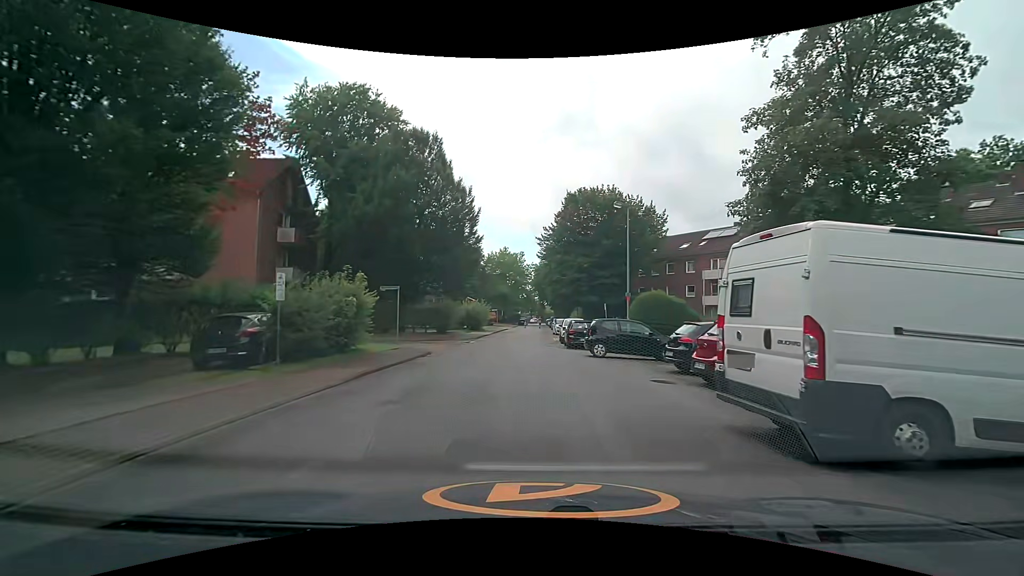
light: Day
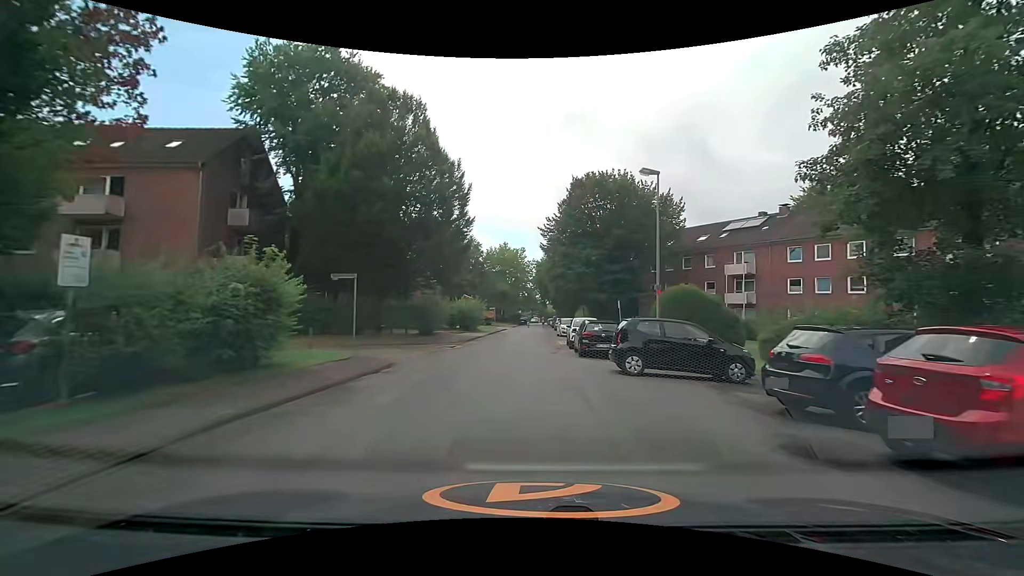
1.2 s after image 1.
(0.0, +6.0) m; +1°
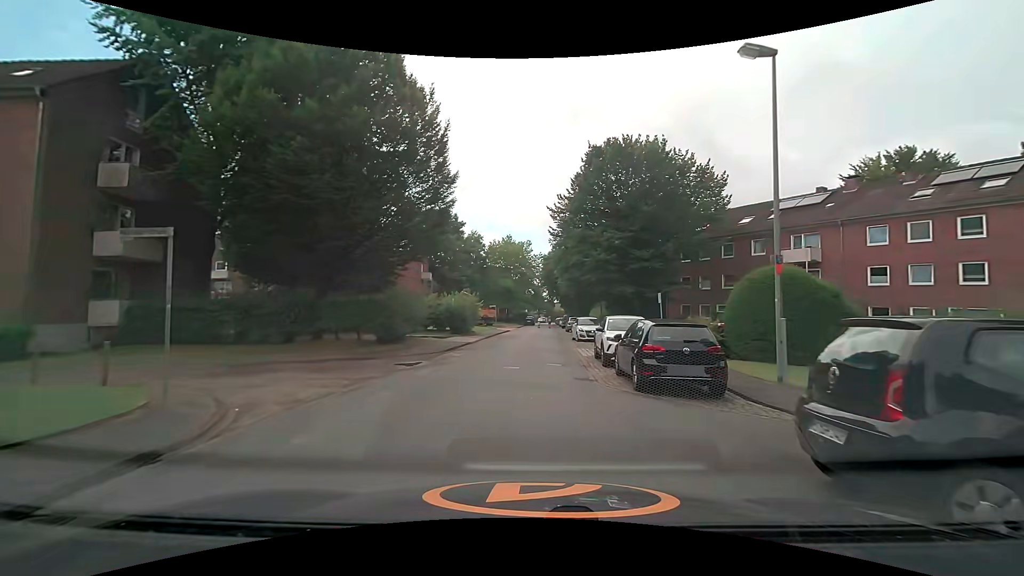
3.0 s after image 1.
(-0.1, +9.5) m; -1°
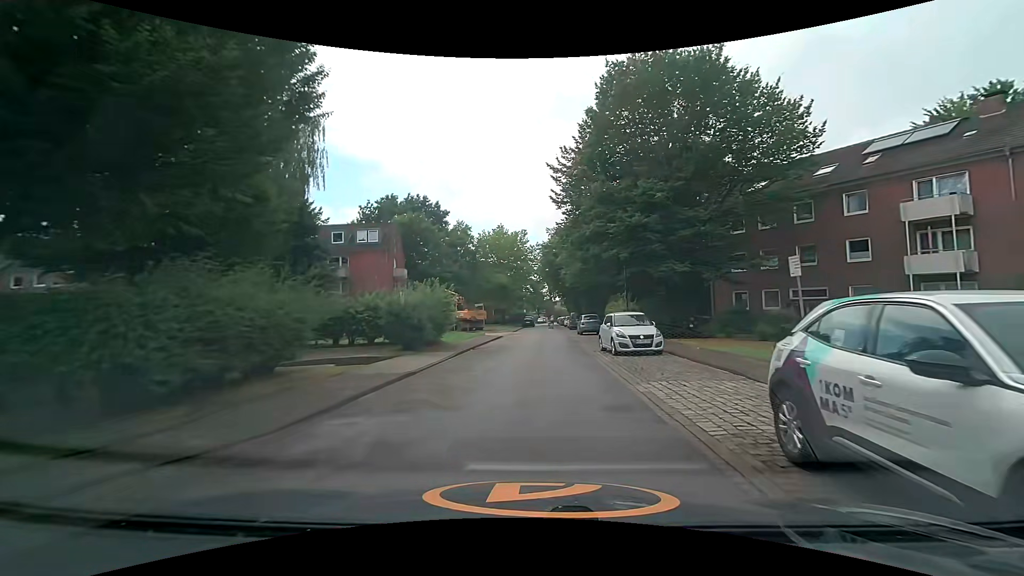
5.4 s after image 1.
(-0.1, +13.3) m; 0°
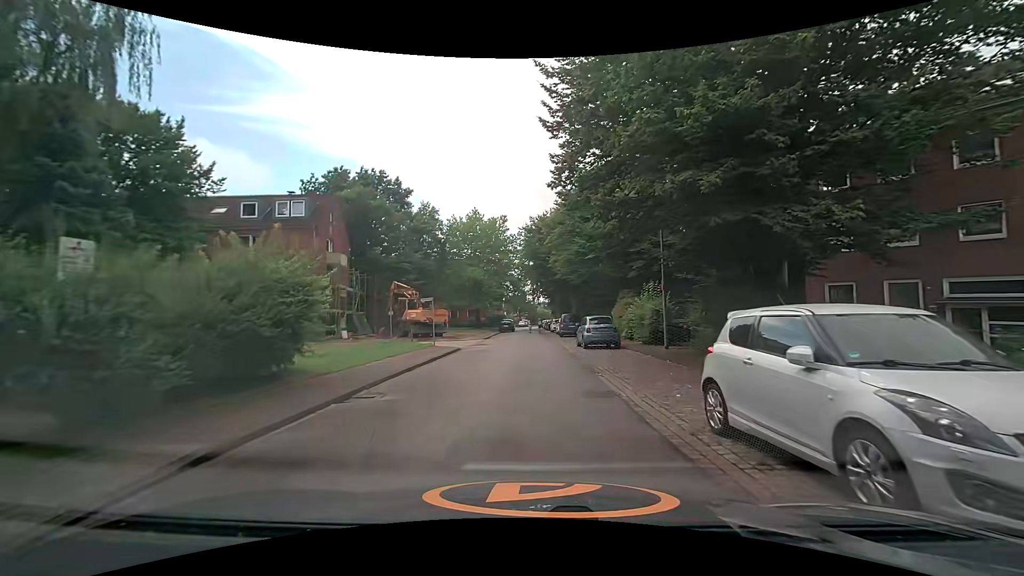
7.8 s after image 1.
(+0.3, +14.1) m; +1°
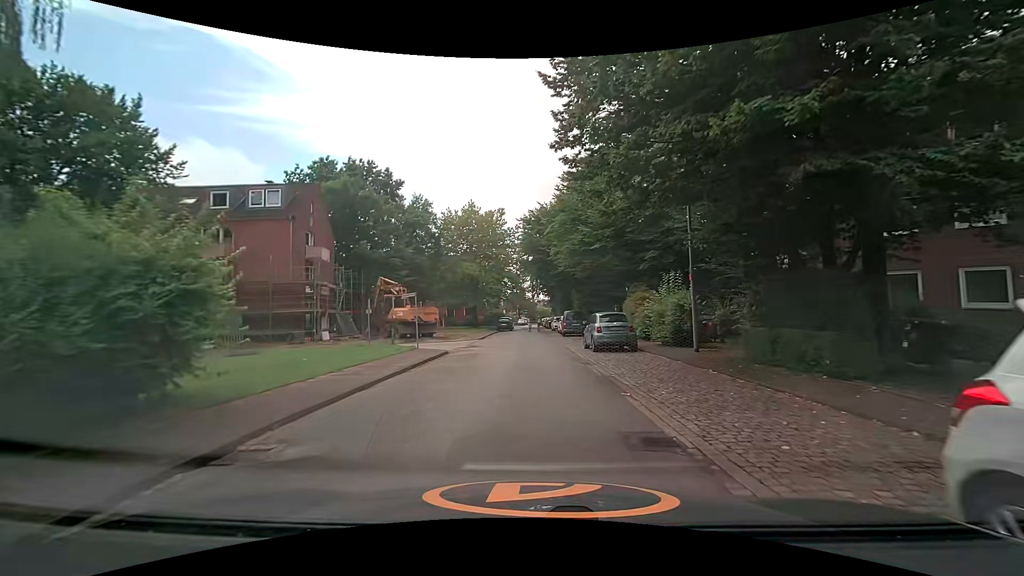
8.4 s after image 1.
(+0.1, +3.8) m; +2°
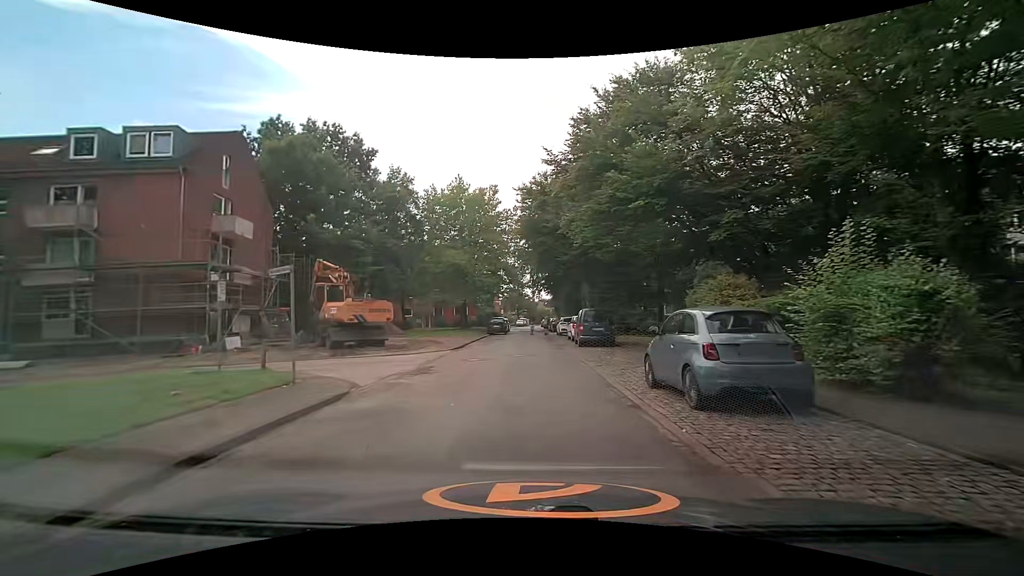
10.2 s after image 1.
(-0.1, +11.8) m; 0°
